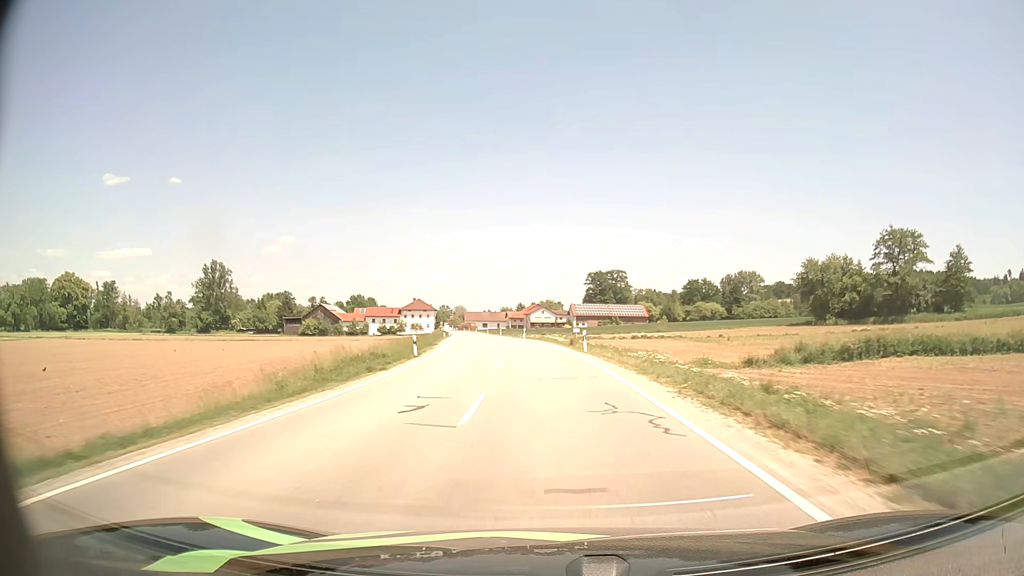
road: secondary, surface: asphalt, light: Day
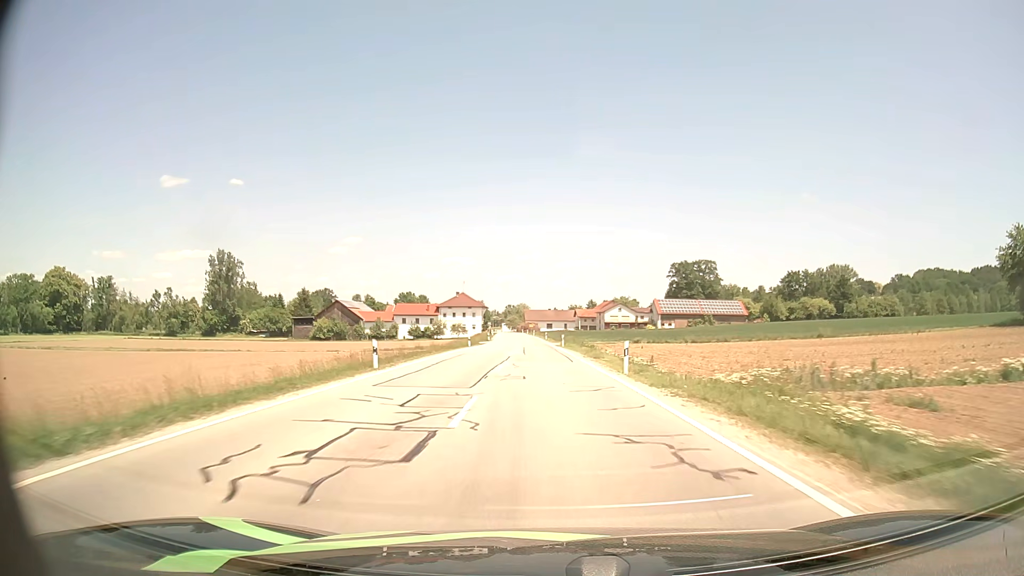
(-2.5, +46.2) m; -6°
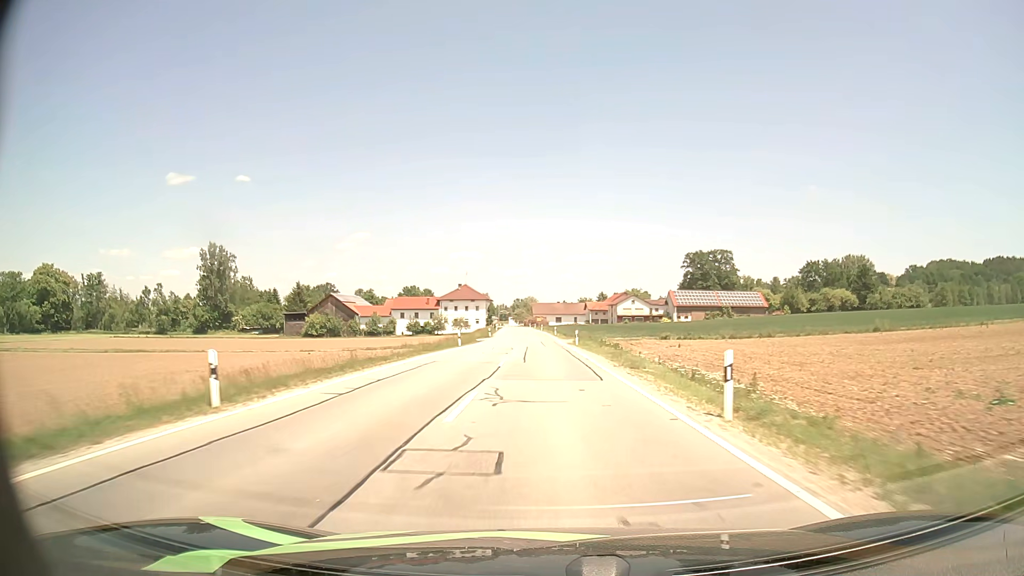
(-0.1, +11.5) m; -1°
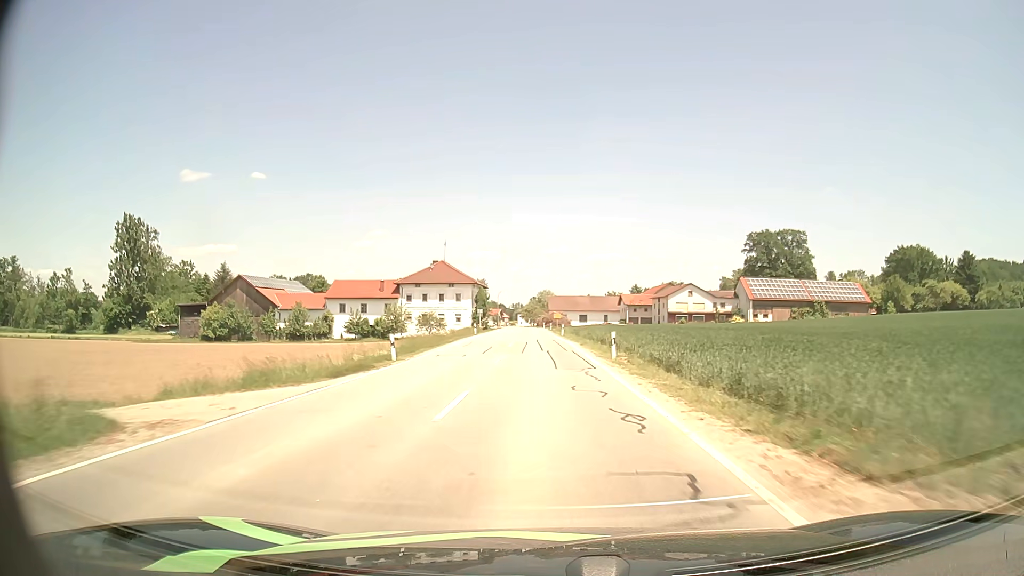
(-0.9, +56.2) m; -2°
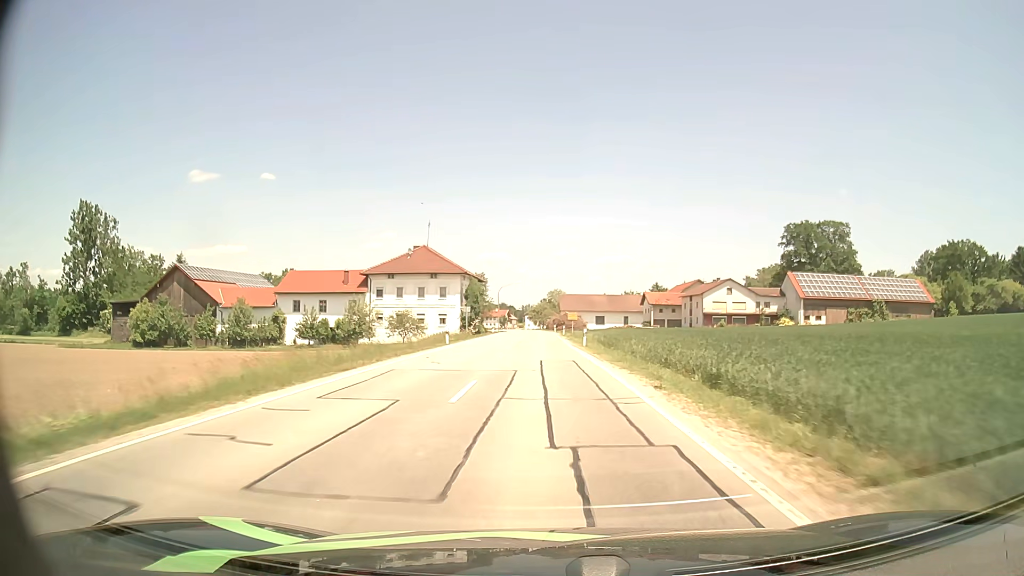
(-0.1, +22.1) m; -1°
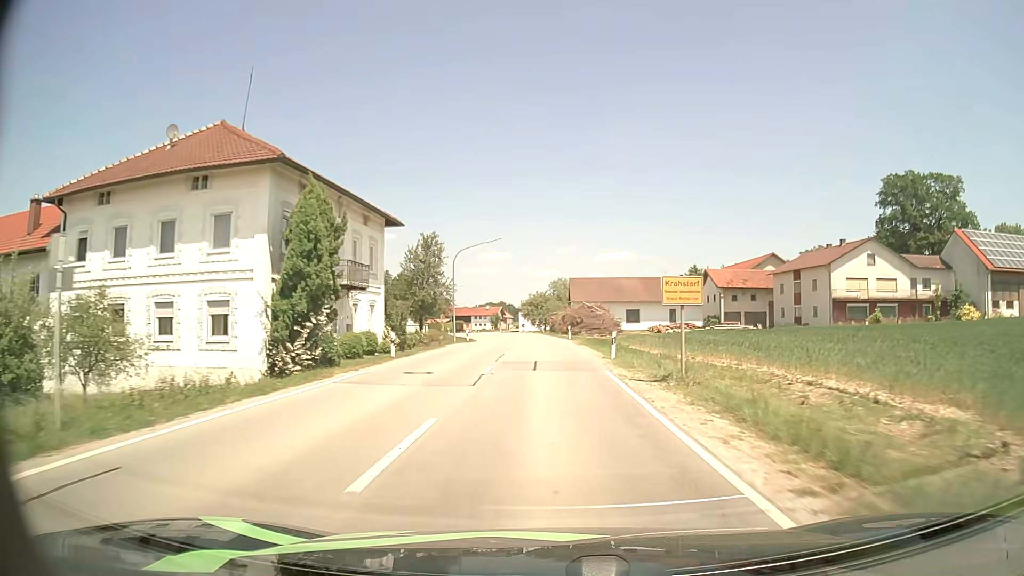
(-0.5, +50.7) m; 0°
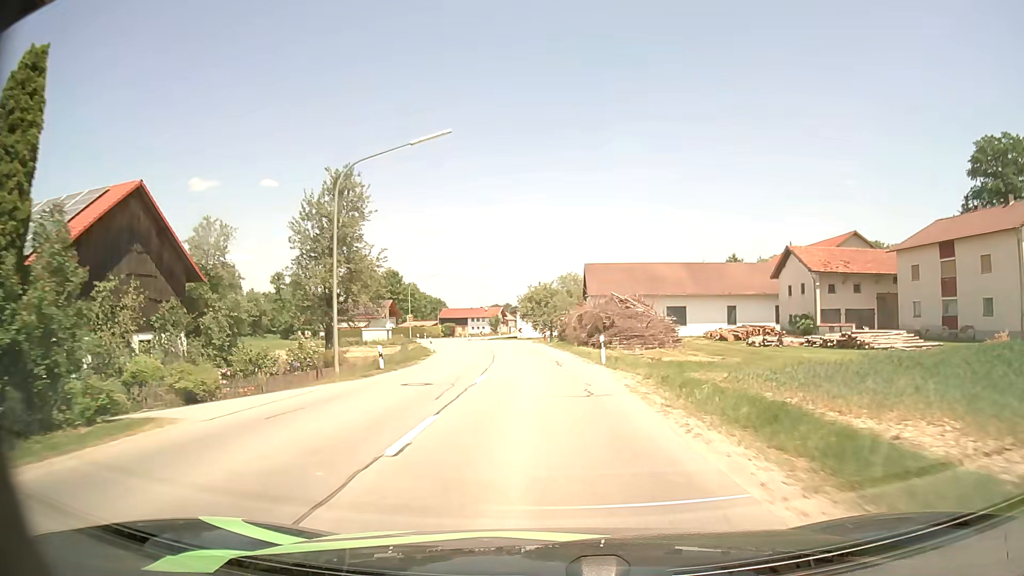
(0.0, +28.0) m; -1°
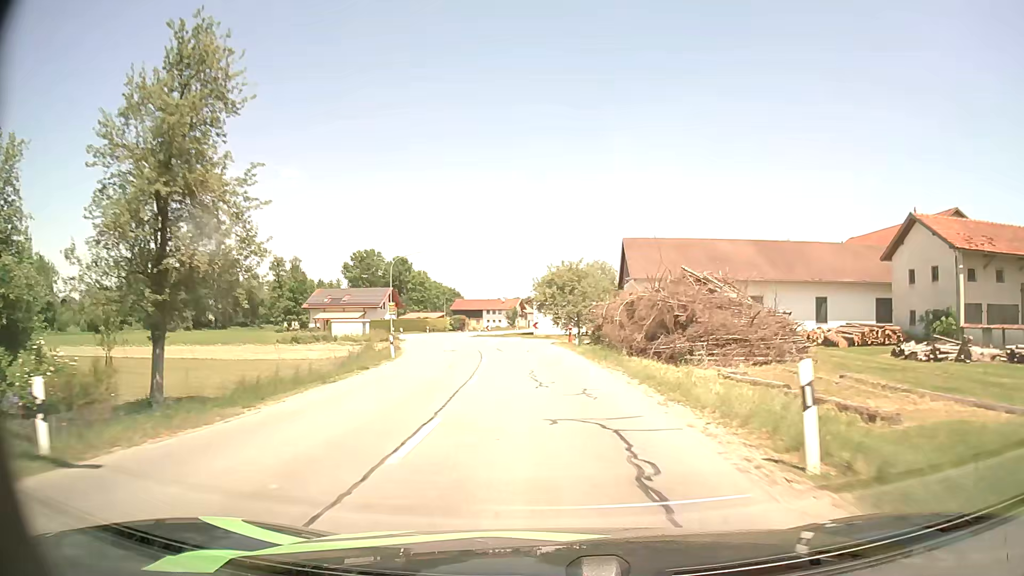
(-0.2, +18.0) m; -2°
(0, +10) (0, +20) (-1, +30) (-2, +40) (-4, +50) (-6, +59) (-9, +69) (-11, +79) (-12, +89) (-12, +99) m
